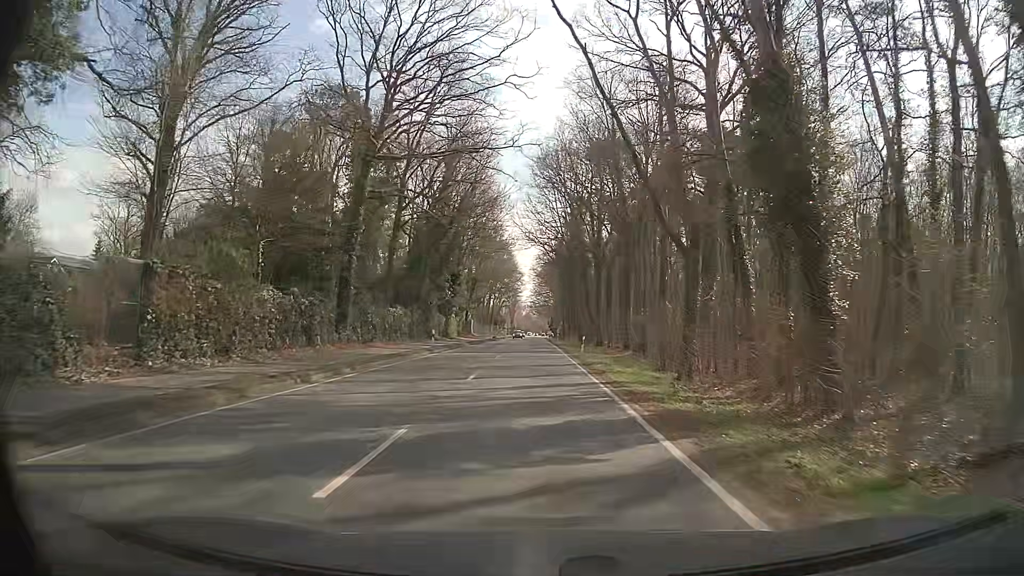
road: secondary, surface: asphalt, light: Day
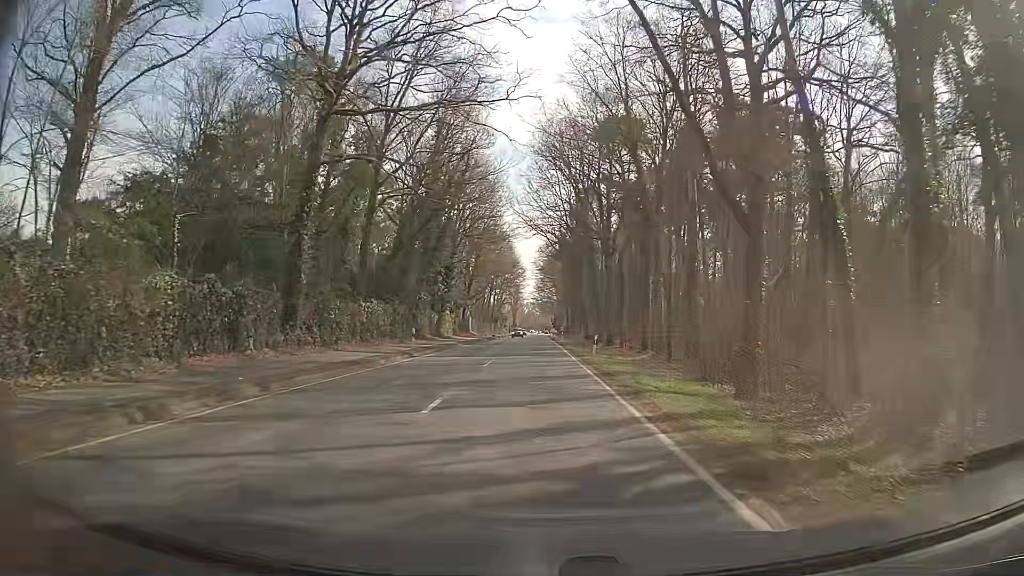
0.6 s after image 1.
(0.0, +6.9) m; 0°
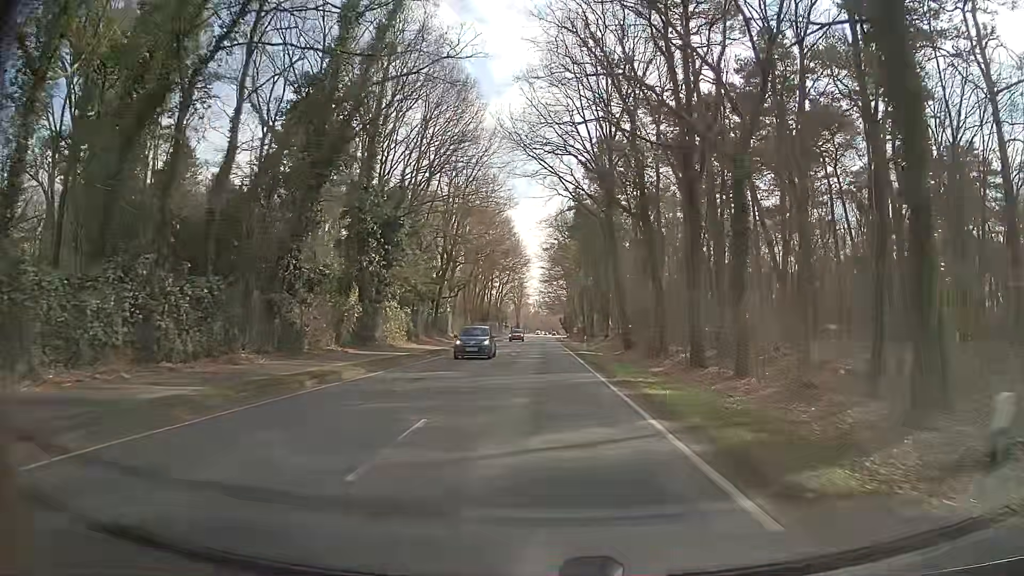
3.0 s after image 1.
(-0.5, +28.8) m; -1°
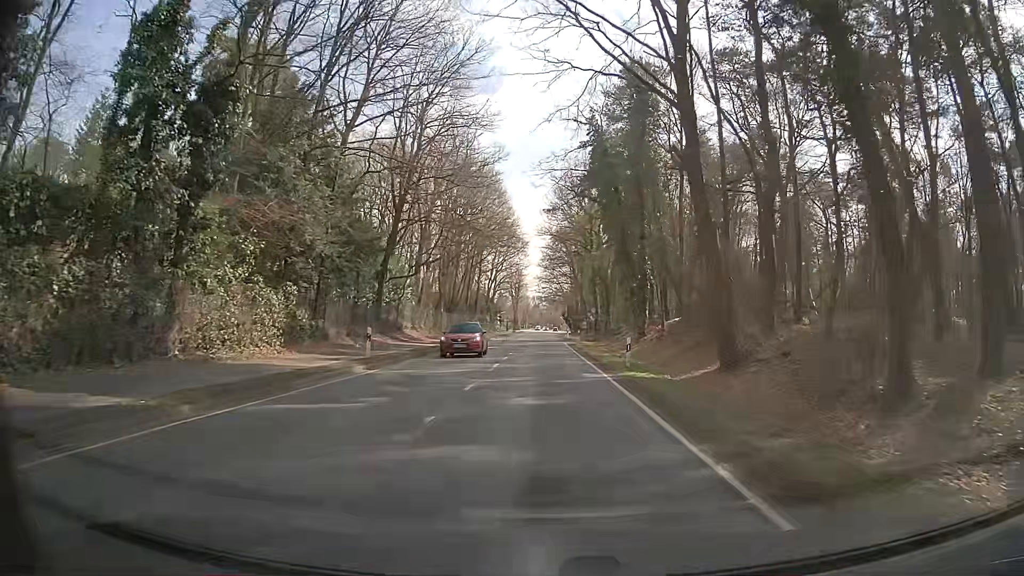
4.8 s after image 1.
(+0.1, +22.4) m; +1°
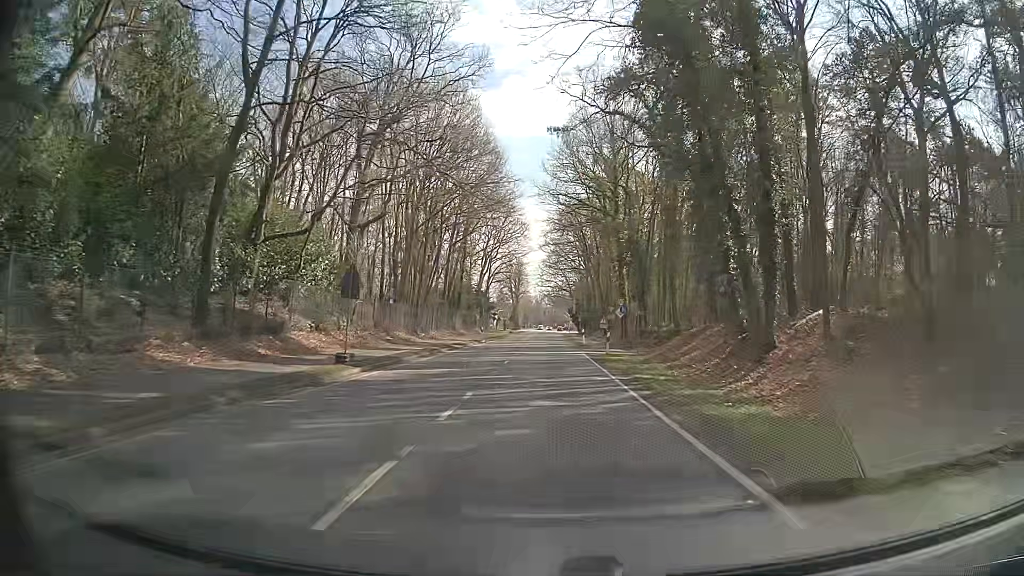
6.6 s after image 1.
(-0.4, +22.4) m; -2°
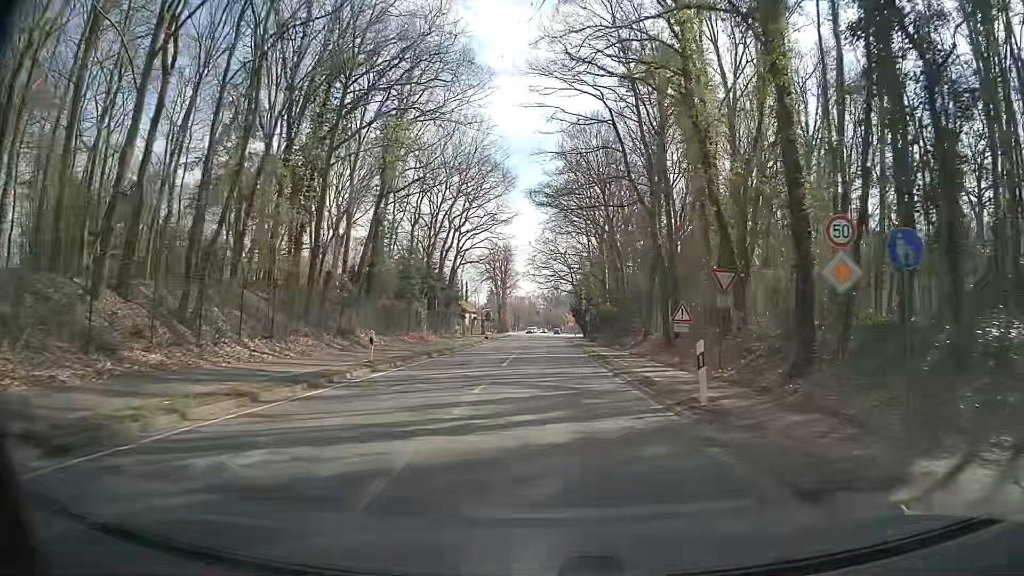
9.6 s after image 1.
(+0.4, +36.8) m; +1°
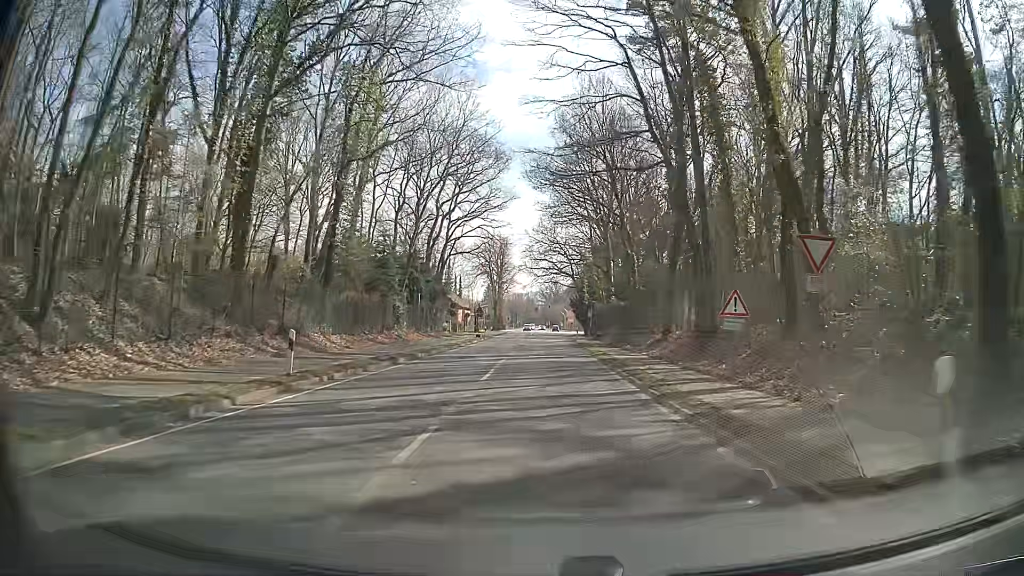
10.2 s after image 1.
(0.0, +7.2) m; 0°
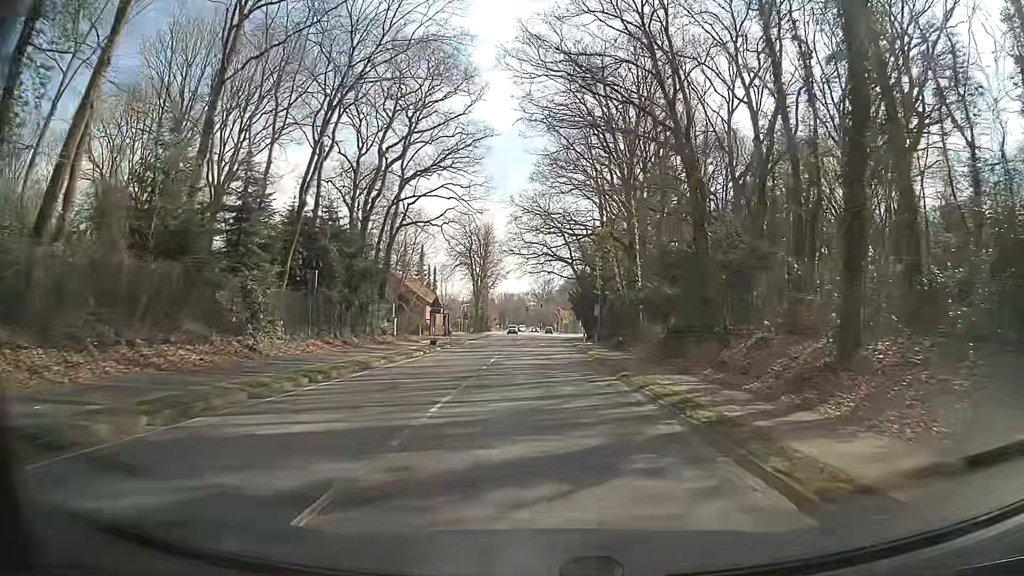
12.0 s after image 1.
(+0.2, +21.6) m; +1°
(0, +10) (0, +20) (0, +30) (0, +40) (0, +50) (0, +60) (+1, +70) (+1, +80) (+2, +90) (+3, +100) m
